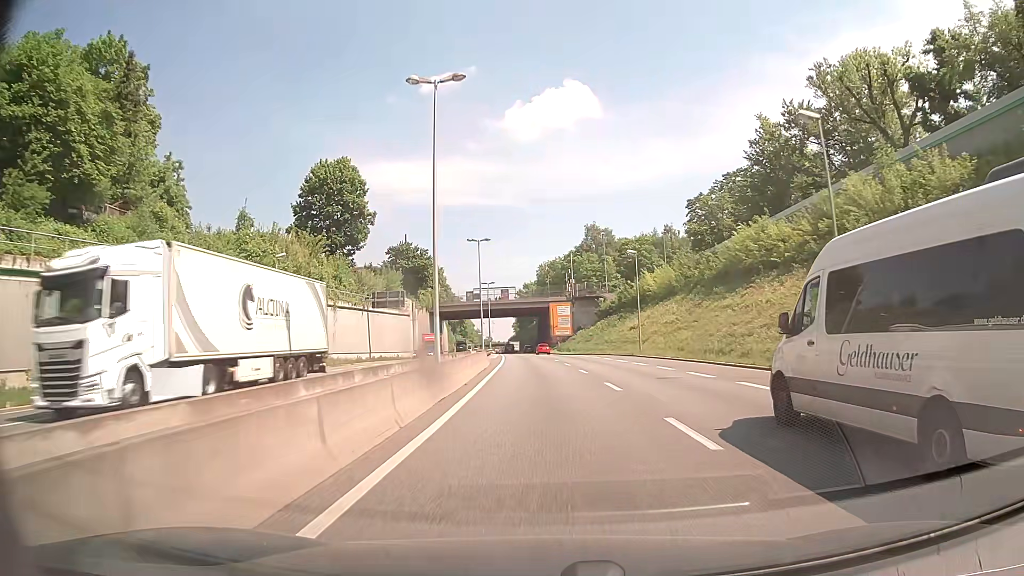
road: trunk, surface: asphalt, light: Day
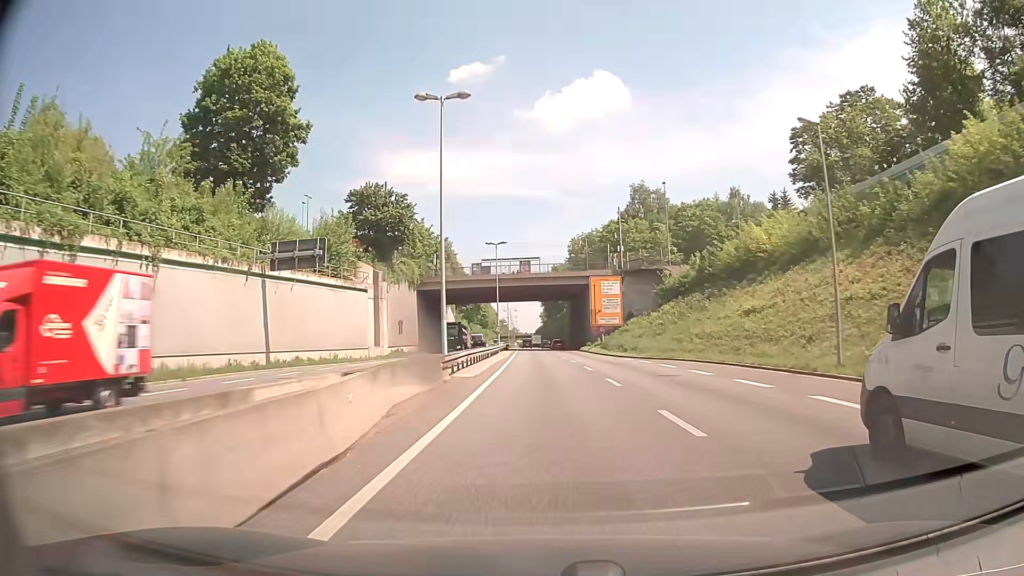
(-1.0, +34.7) m; -3°
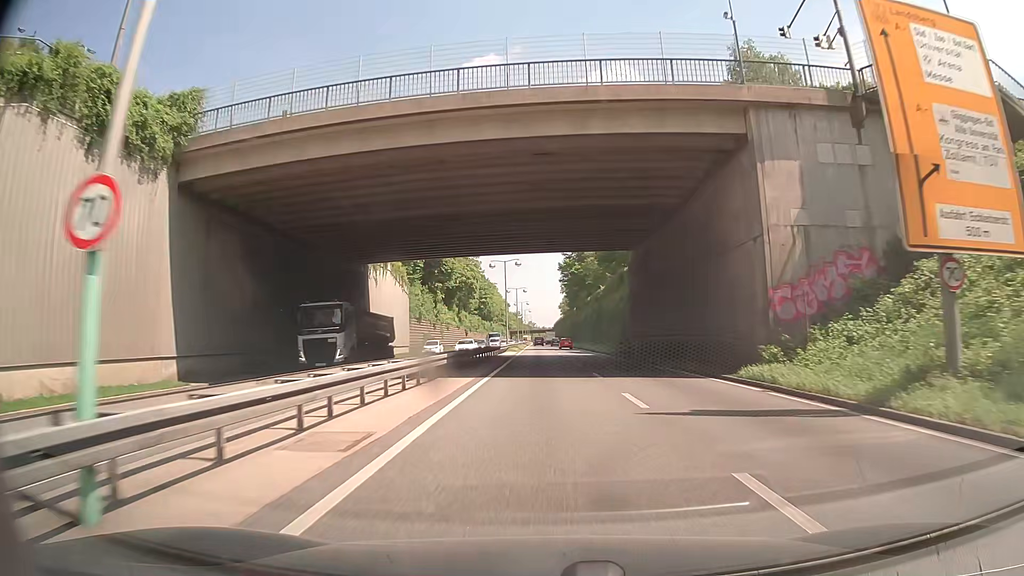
(-1.0, +59.2) m; -2°
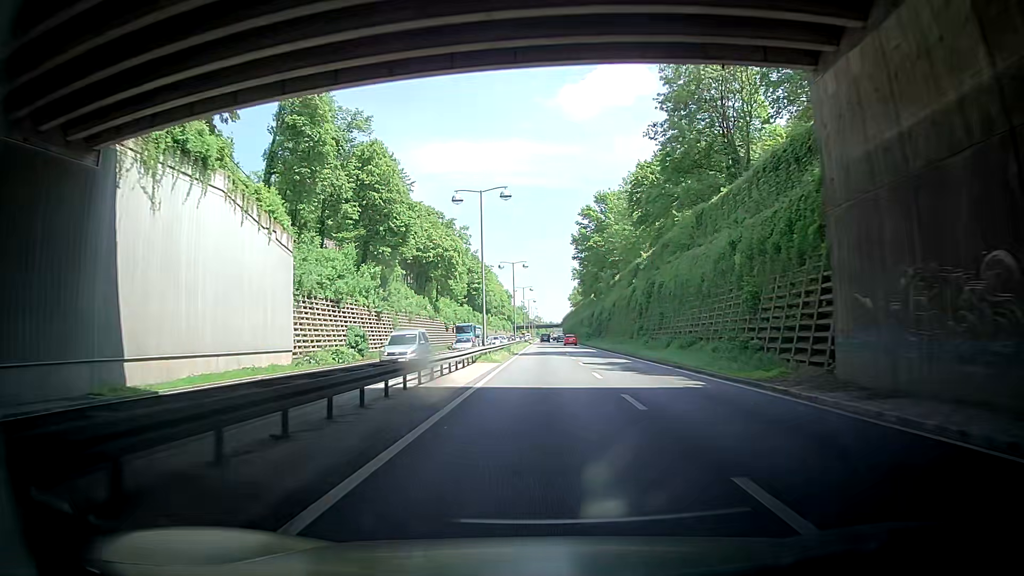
(0.0, +36.0) m; 0°
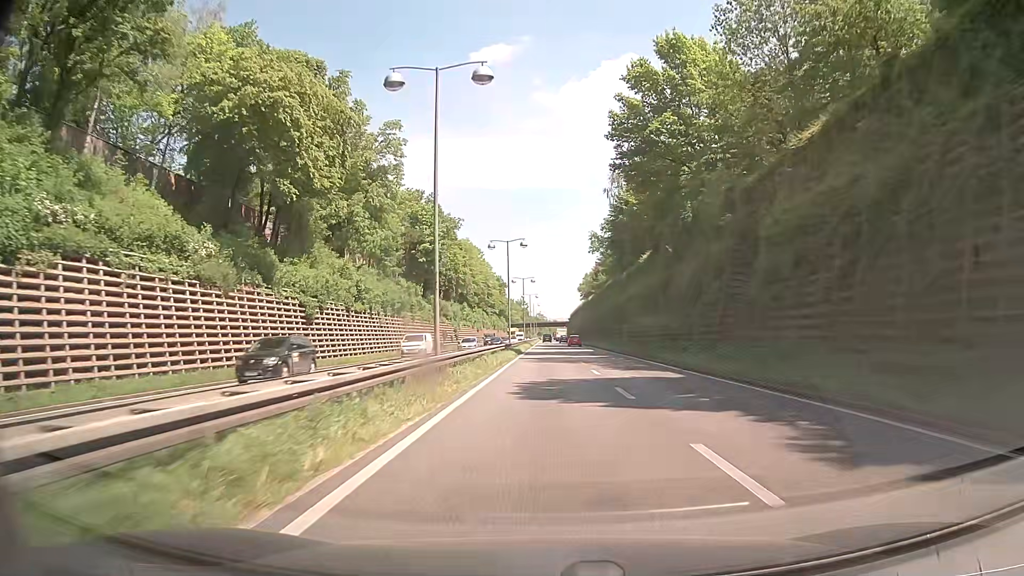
(-0.4, +60.8) m; 0°
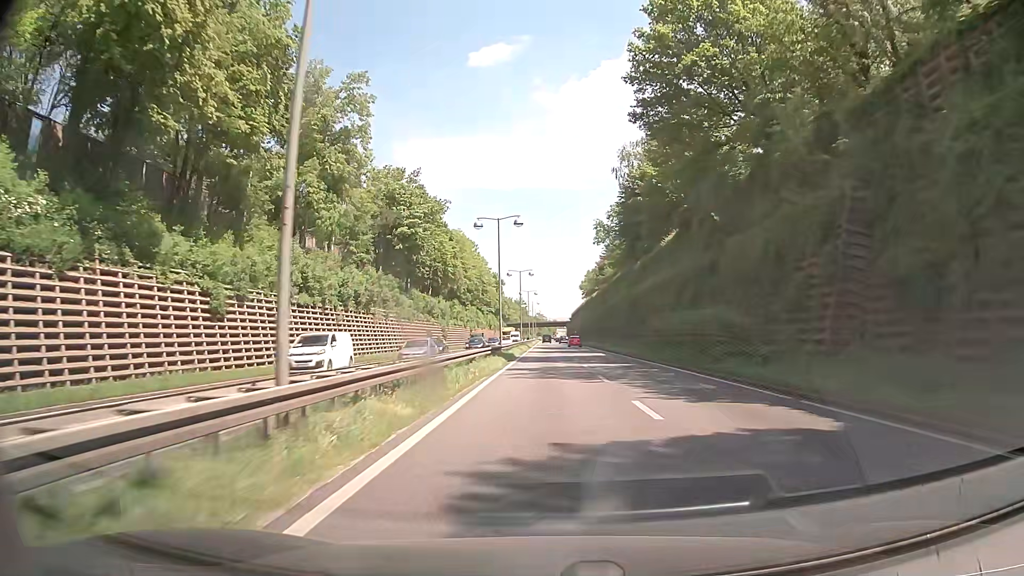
(0.0, +12.3) m; 0°
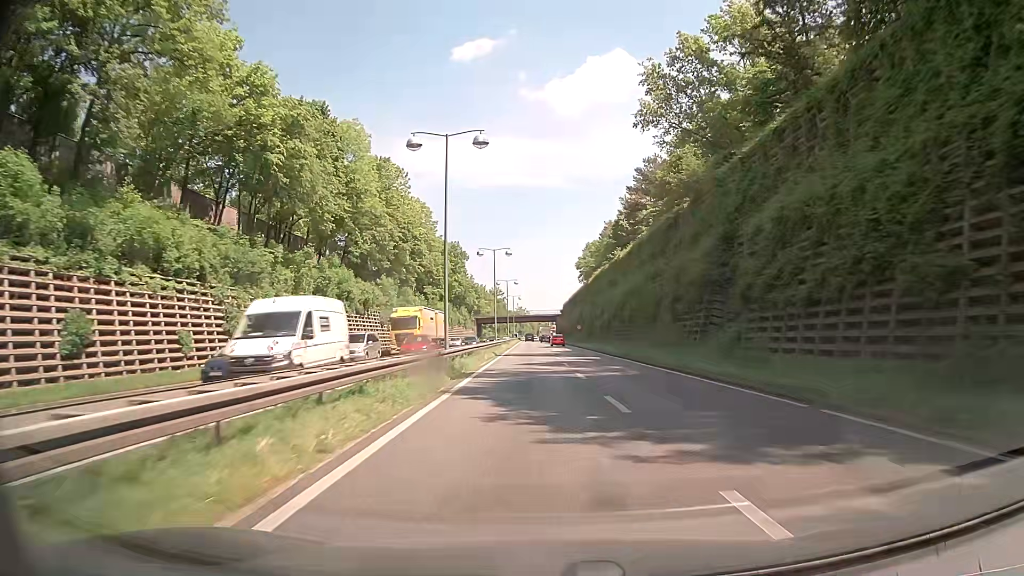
(+0.3, +62.0) m; +1°
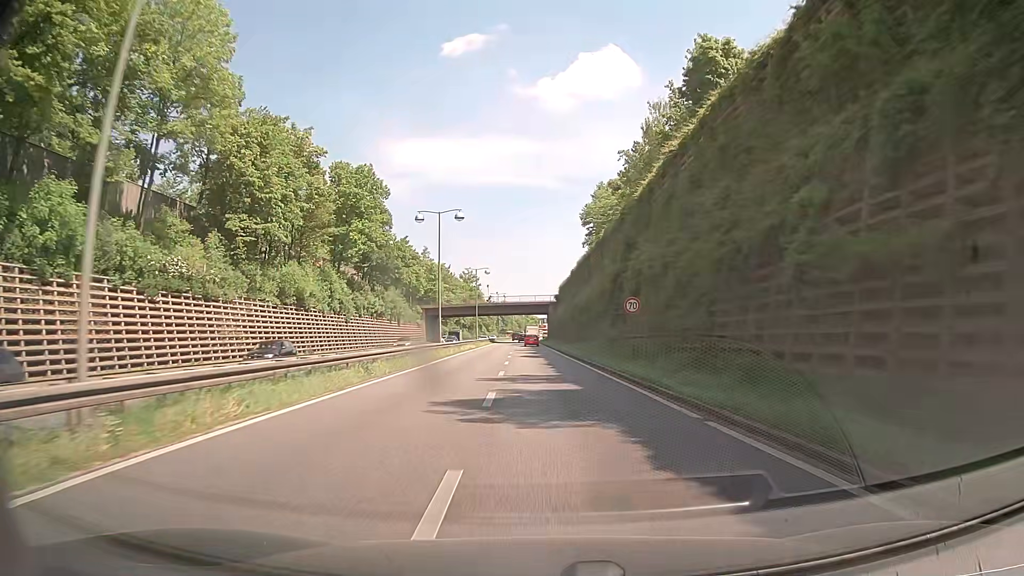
(+1.1, +61.5) m; +2°
(0, +10) (0, +20) (-1, +30) (-1, +40) (-1, +50) (-2, +60) (-2, +70) (-3, +80) (-3, +90) (-3, +100) m
